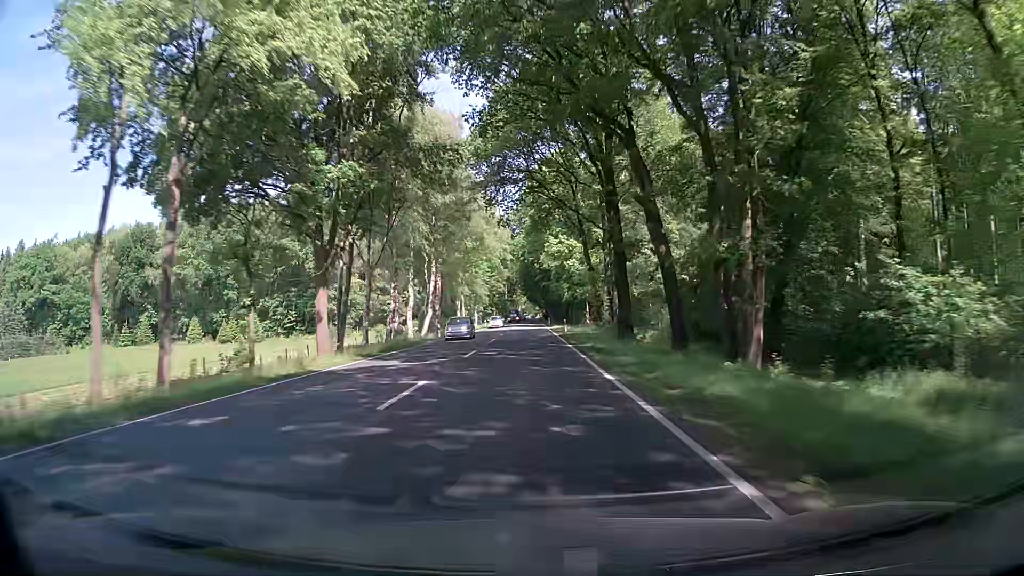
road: primary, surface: asphalt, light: Day
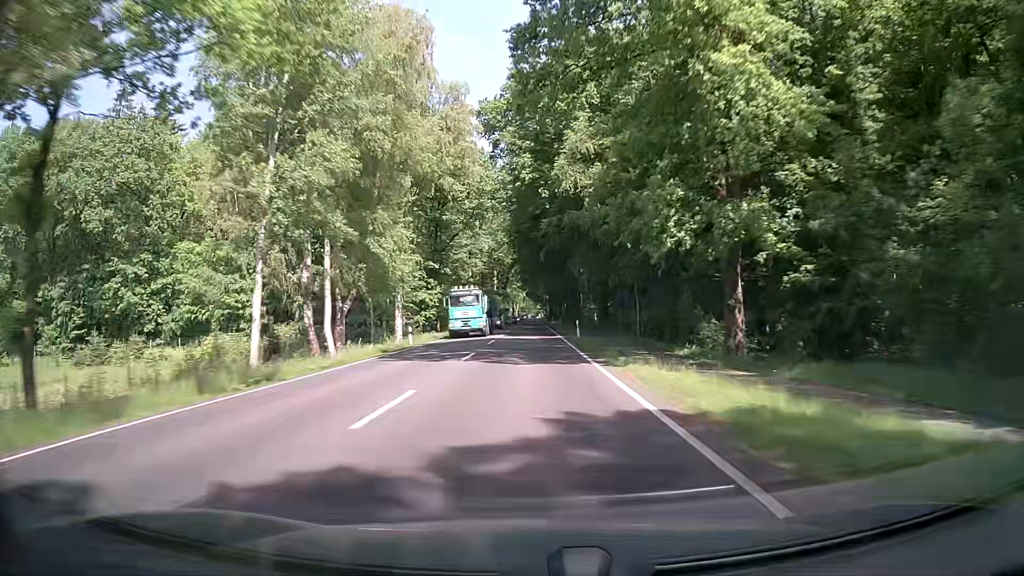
(-0.1, +63.1) m; 0°
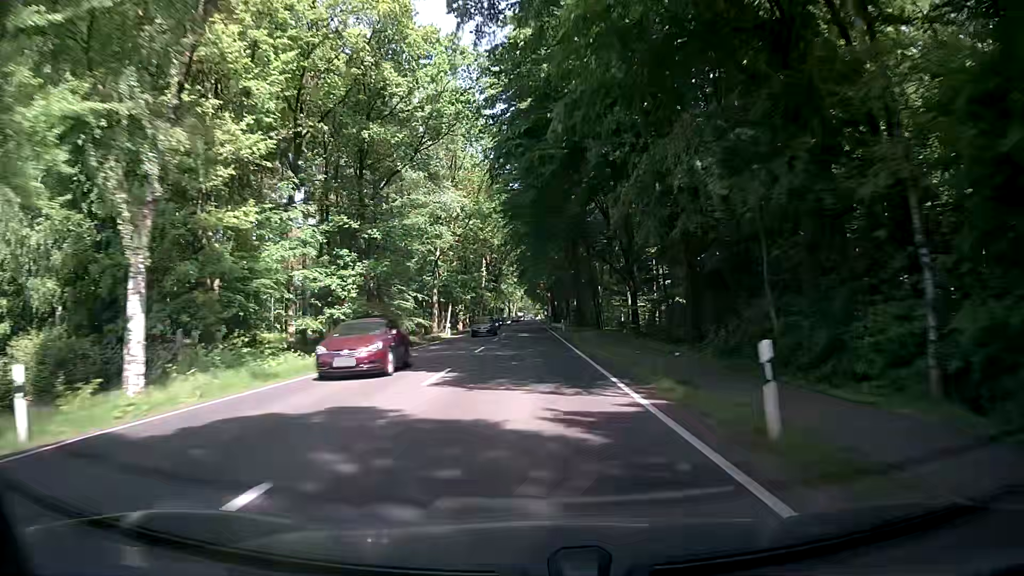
(+0.1, +31.6) m; +1°
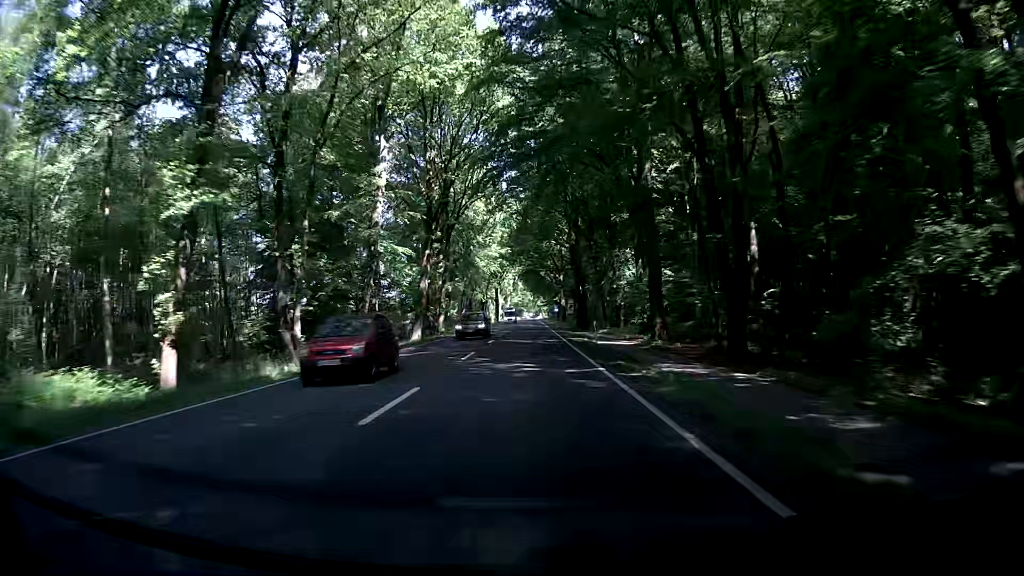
(-0.4, +78.9) m; +1°
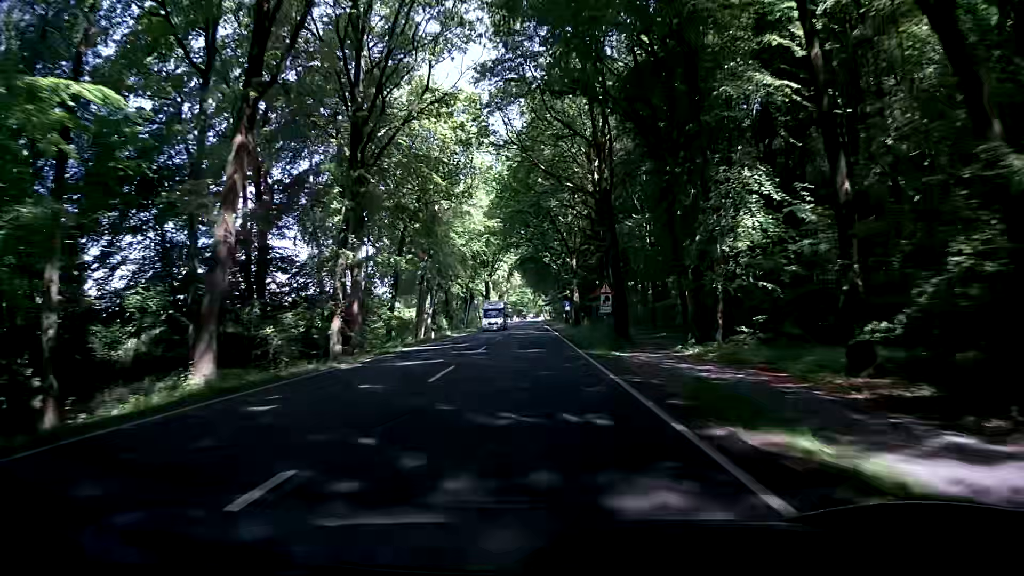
(-0.1, +31.6) m; -1°
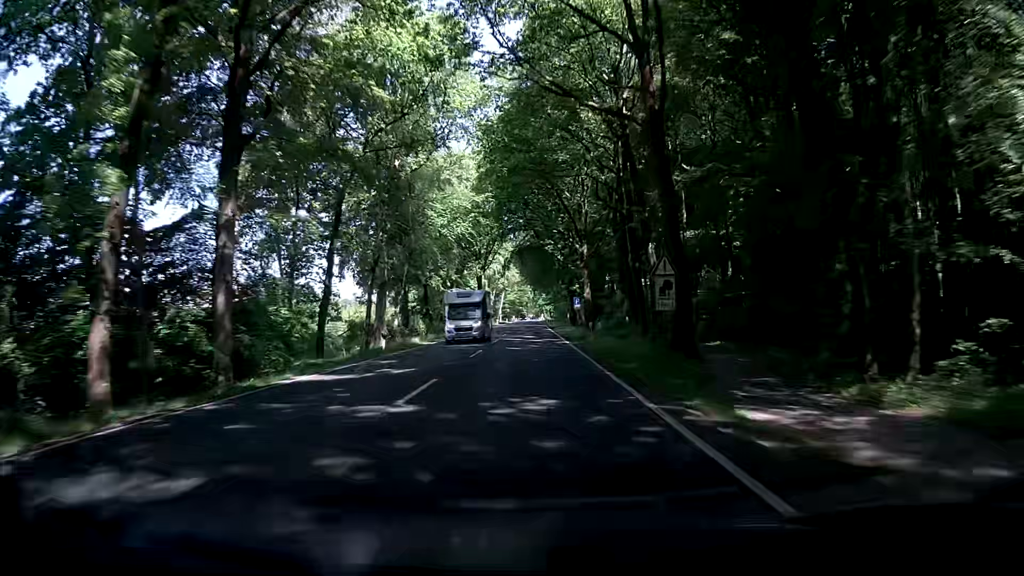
(-0.2, +15.8) m; -1°
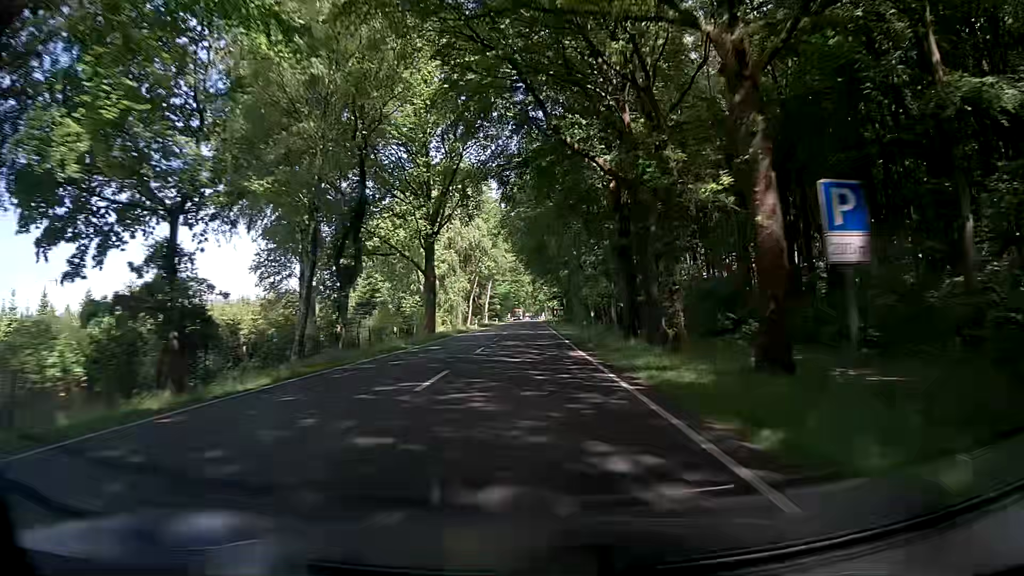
(+0.7, +47.4) m; +1°
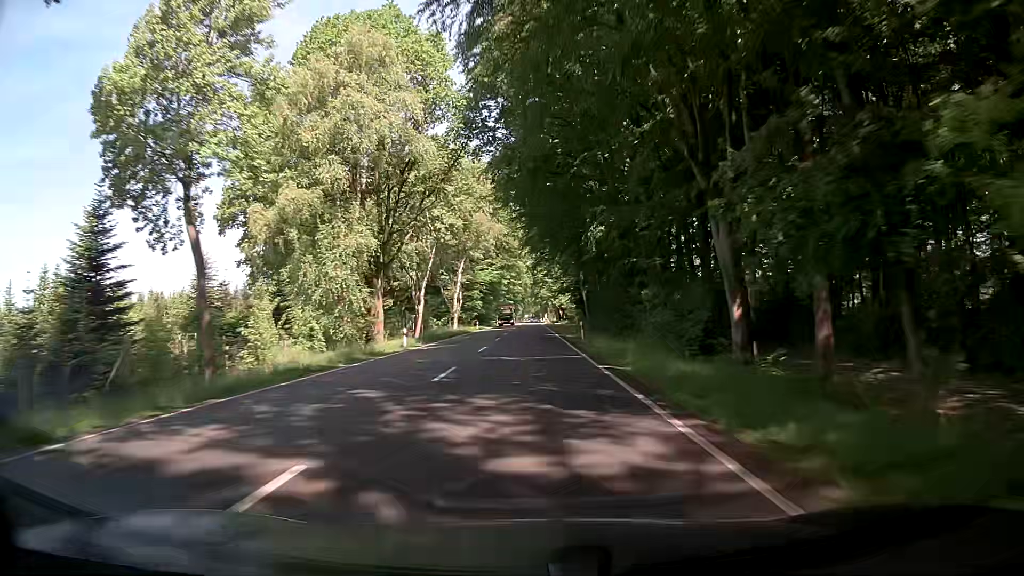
(+0.7, +47.4) m; +1°
(0, +10) (0, +20) (0, +30) (0, +40) (0, +50) (0, +60) (0, +70) (0, +80) (0, +90) (0, +100) m
